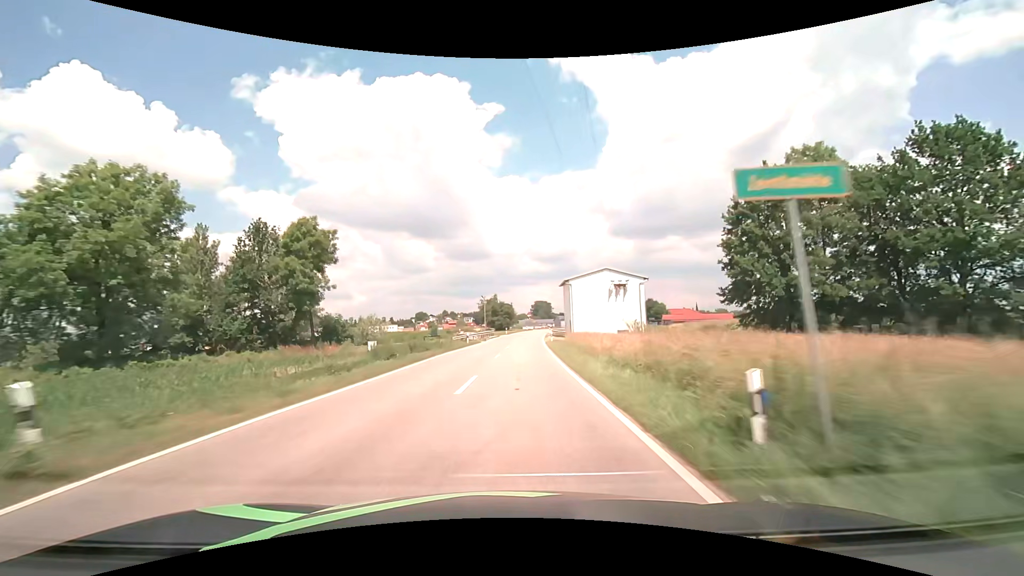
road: tertiary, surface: asphalt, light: Day
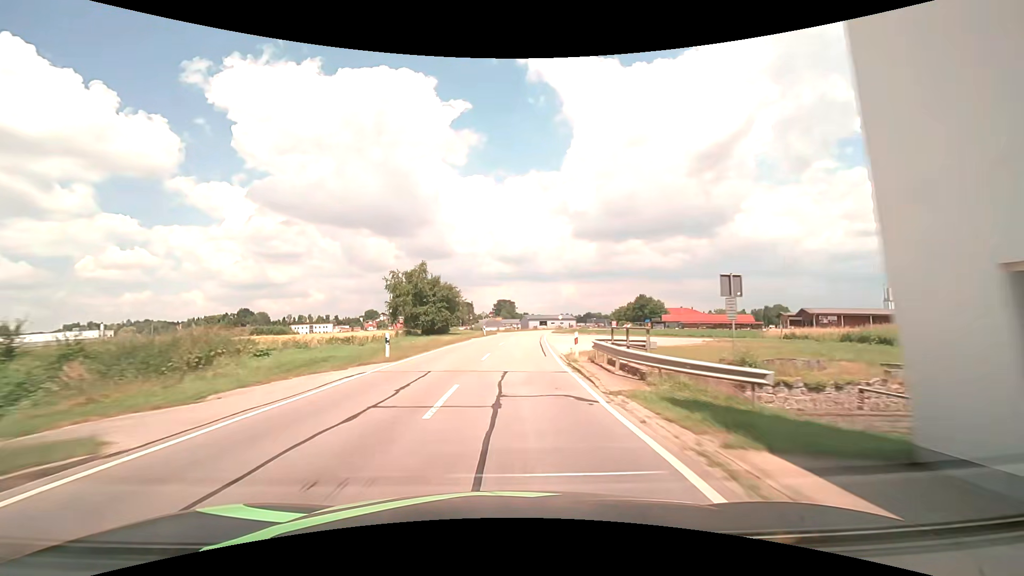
(+3.1, +63.8) m; +4°
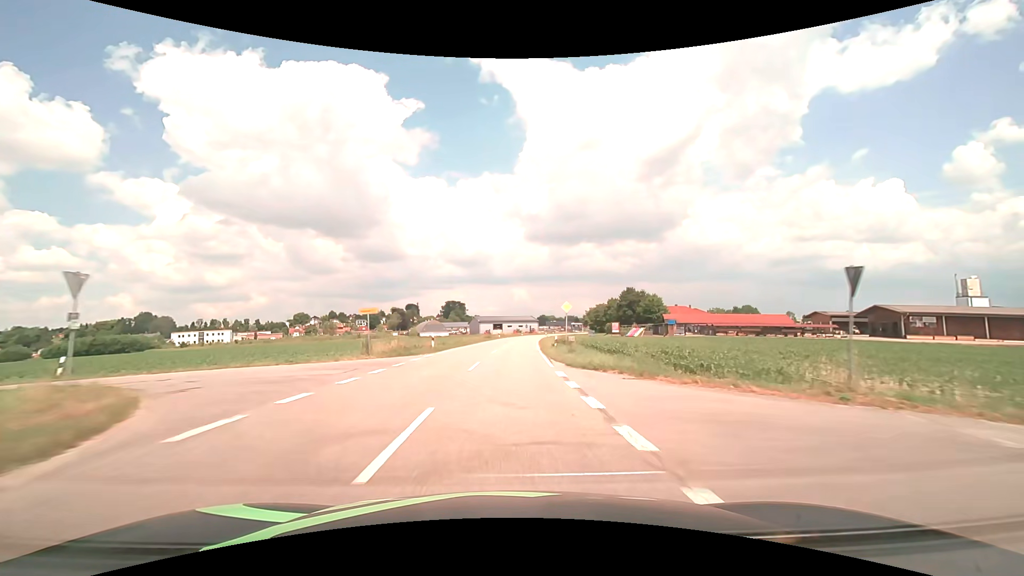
(+3.4, +62.3) m; +6°
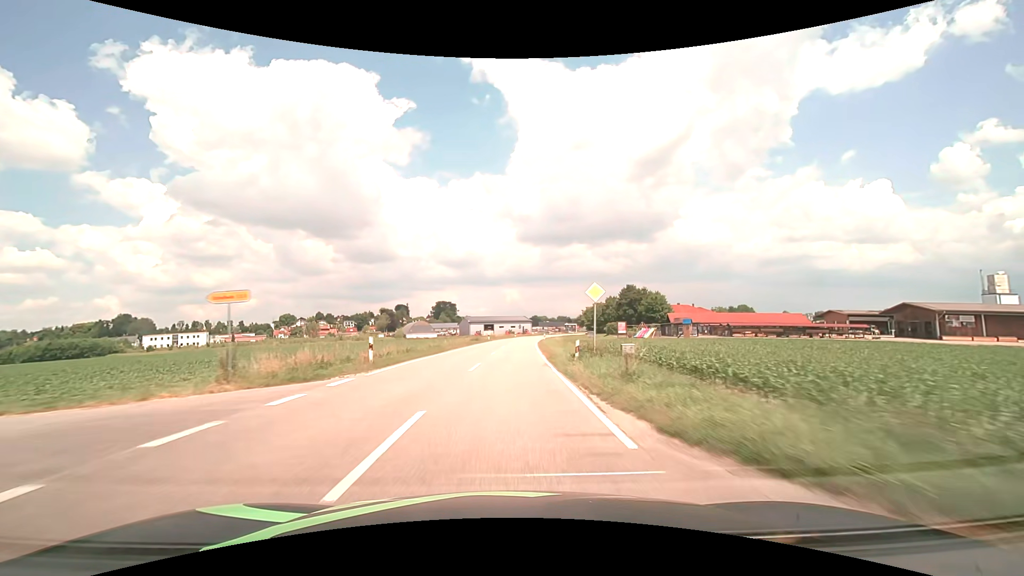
(+0.1, +12.4) m; +1°
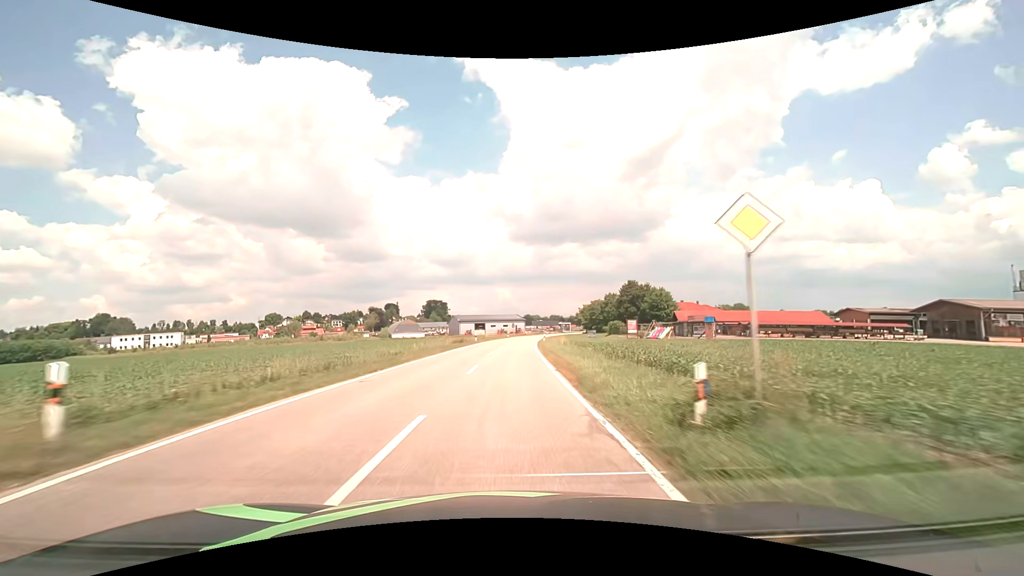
(+0.1, +12.4) m; +1°
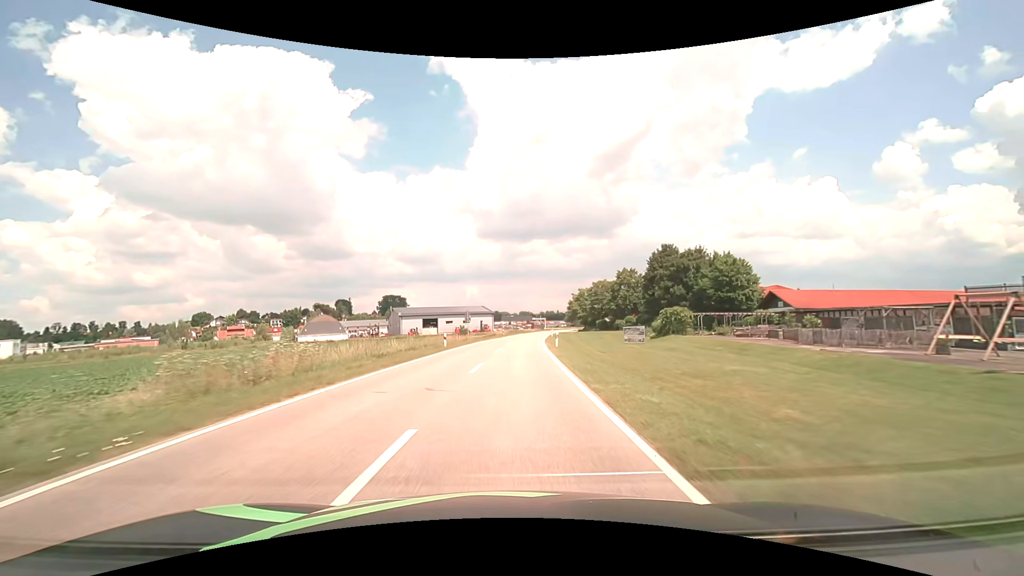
(+2.0, +61.5) m; +3°
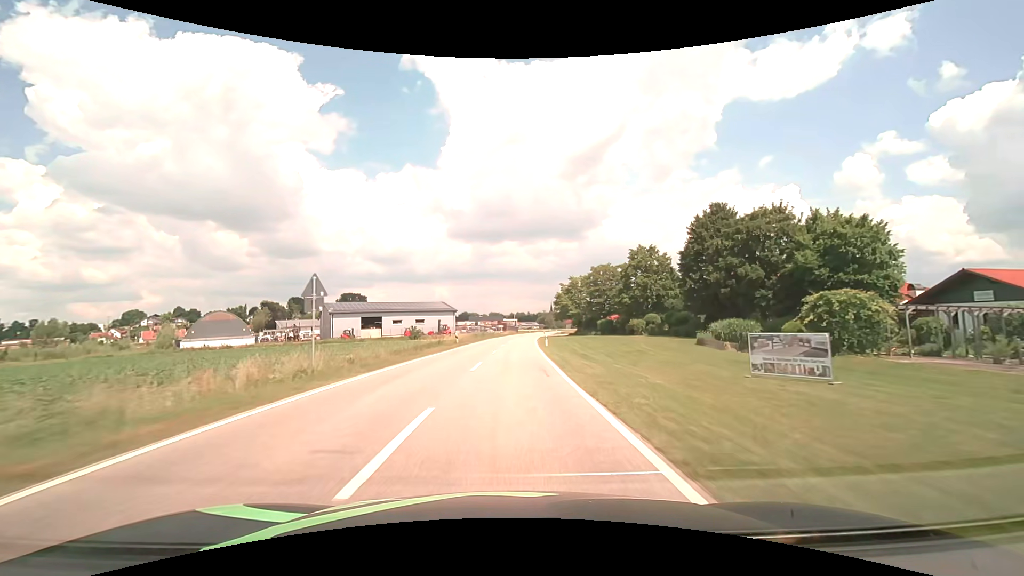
(+1.0, +34.6) m; +3°
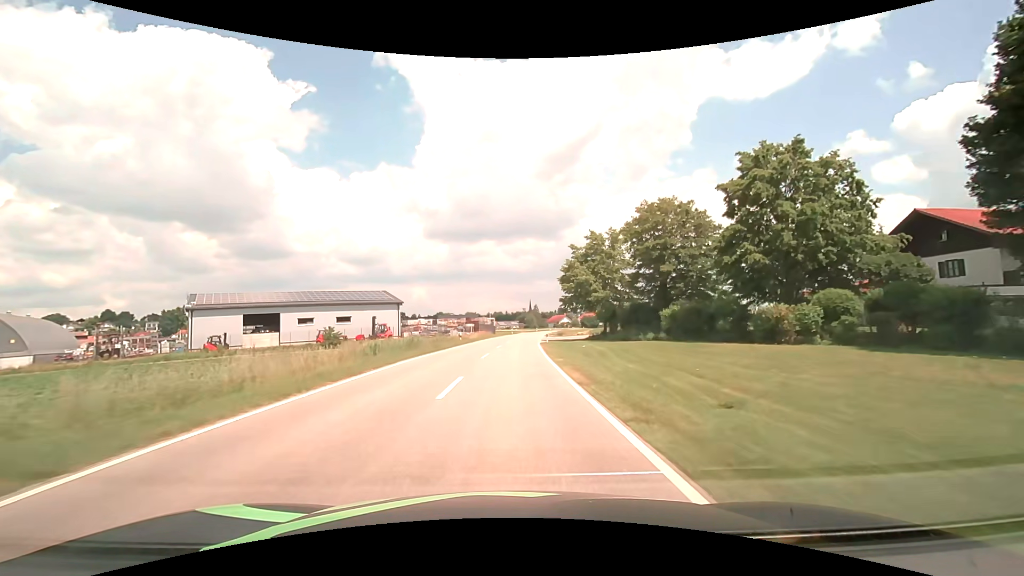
(+1.2, +42.6) m; +3°
(0, +10) (0, +20) (0, +30) (+1, +40) (+1, +50) (+2, +60) (+3, +70) (+4, +80) (+5, +90) (+6, +100) m
